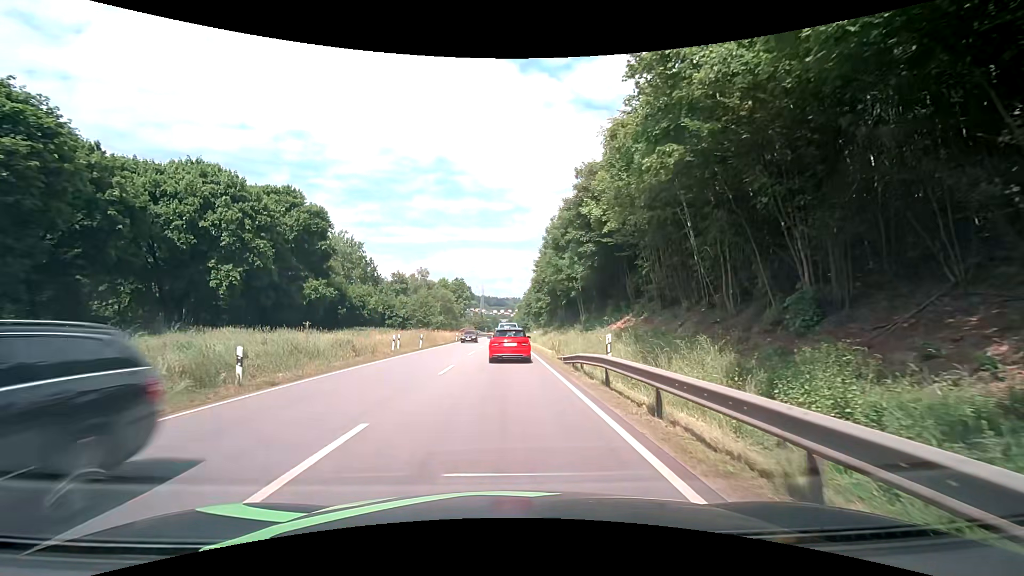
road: primary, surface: asphalt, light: Day
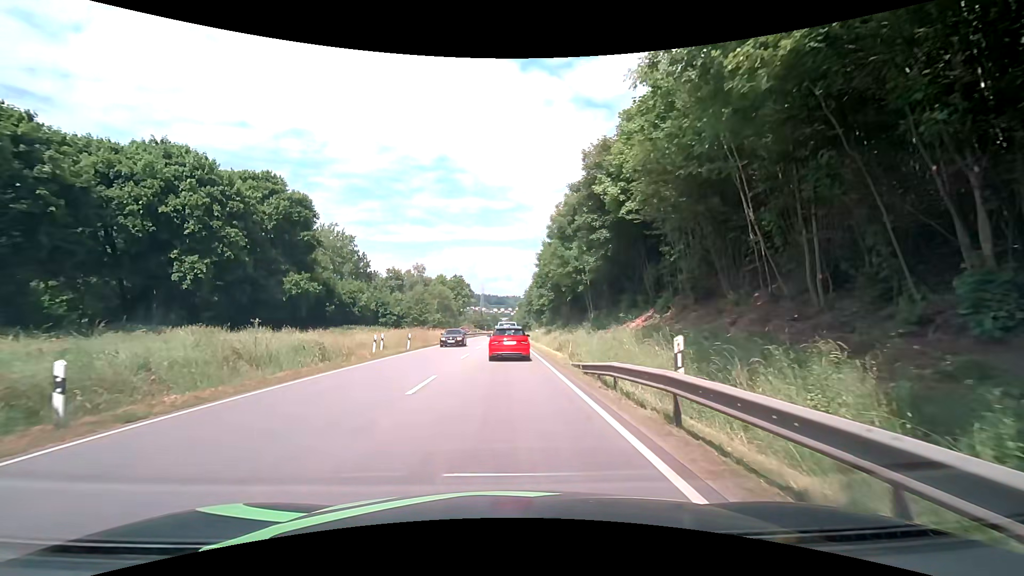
(0.0, +5.0) m; 0°
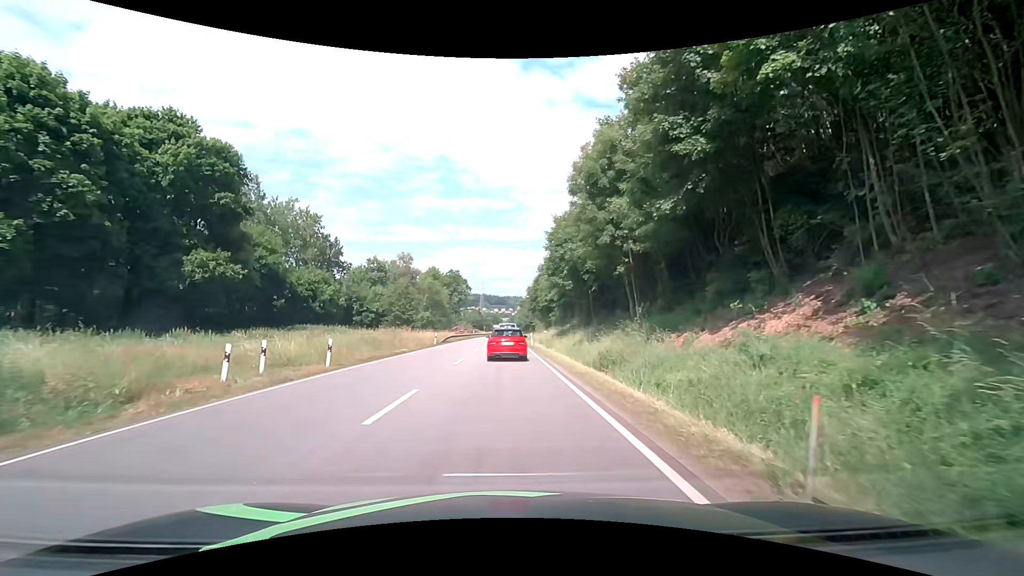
(0.0, +15.5) m; 0°
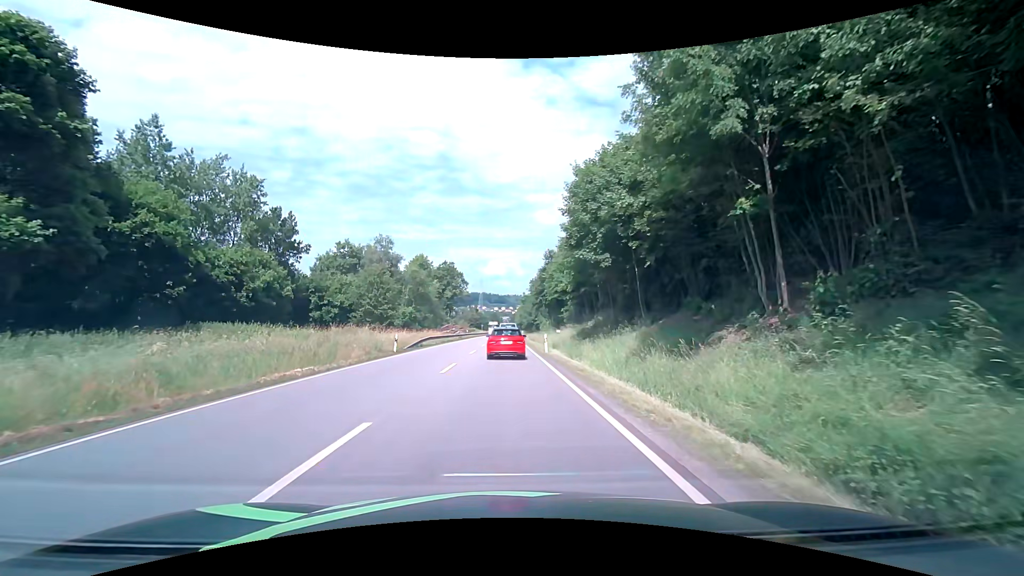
(-0.1, +16.2) m; 0°
(0, +10) (0, +20) (0, +30) (0, +40) (0, +50) (0, +60) (0, +70) (0, +80) (0, +90) (0, +100) m
